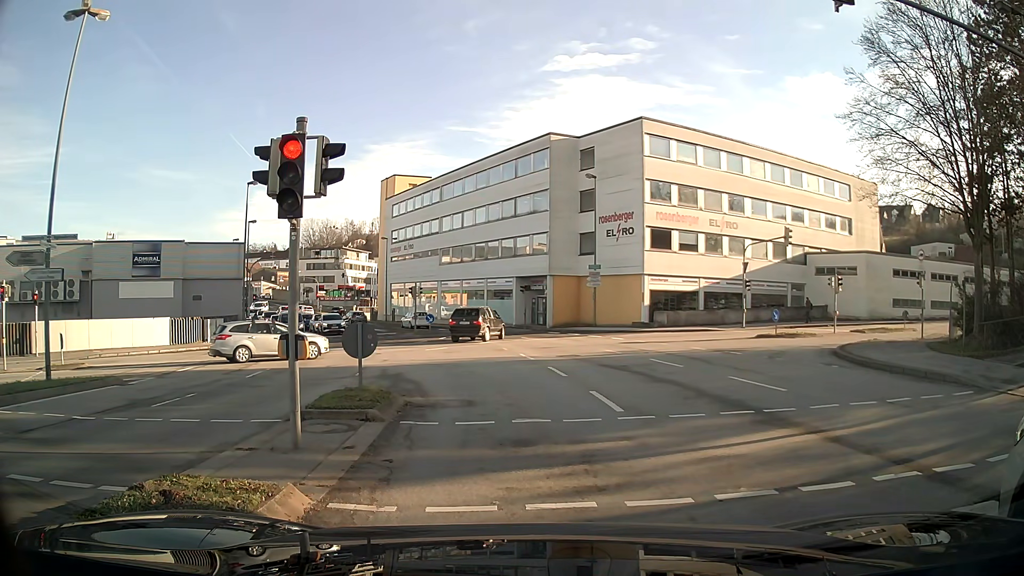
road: tertiary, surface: asphalt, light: Day
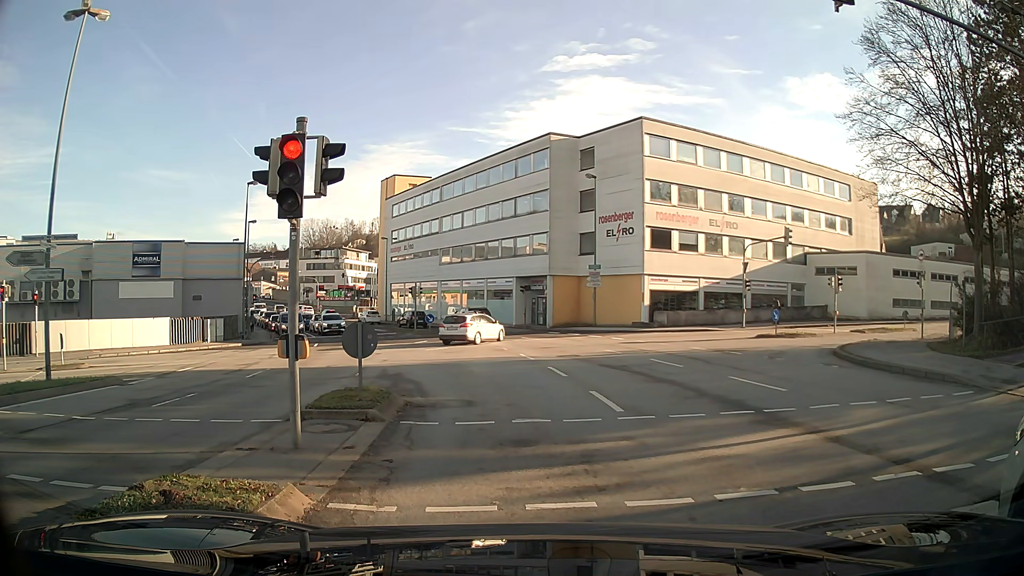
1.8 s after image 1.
(0.0, 0.0) m; 0°
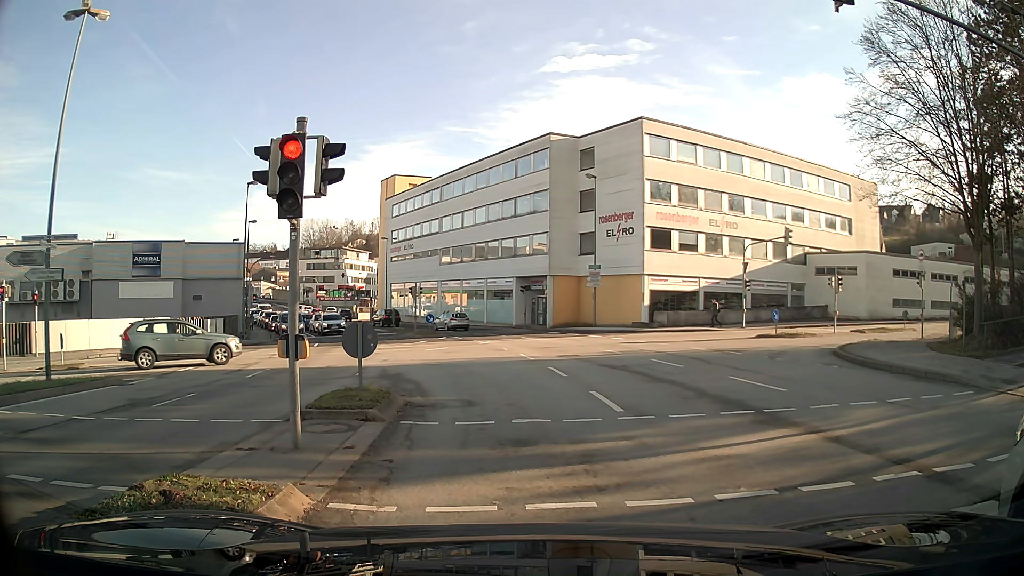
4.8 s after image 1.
(0.0, 0.0) m; 0°
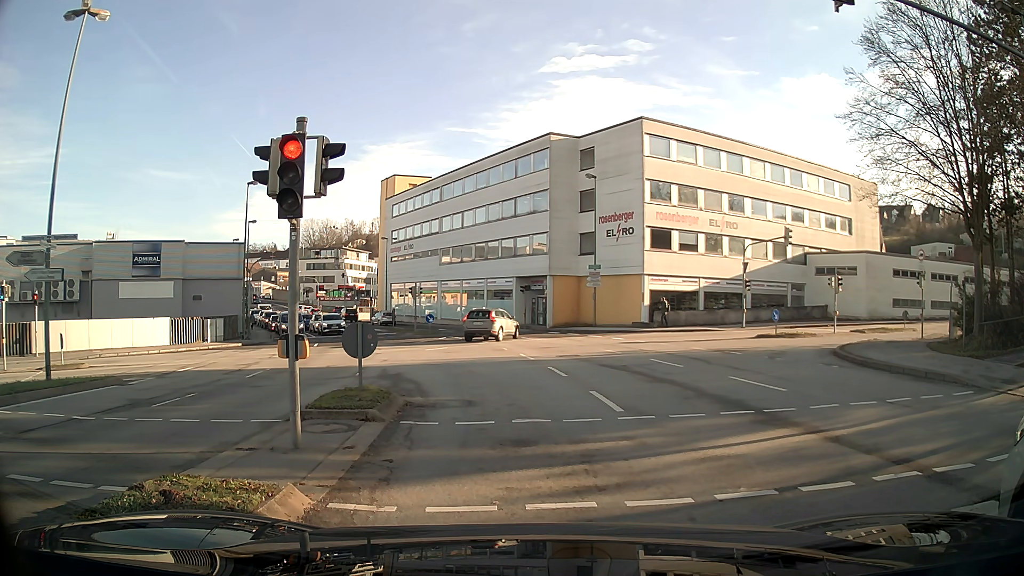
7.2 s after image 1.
(0.0, 0.0) m; 0°
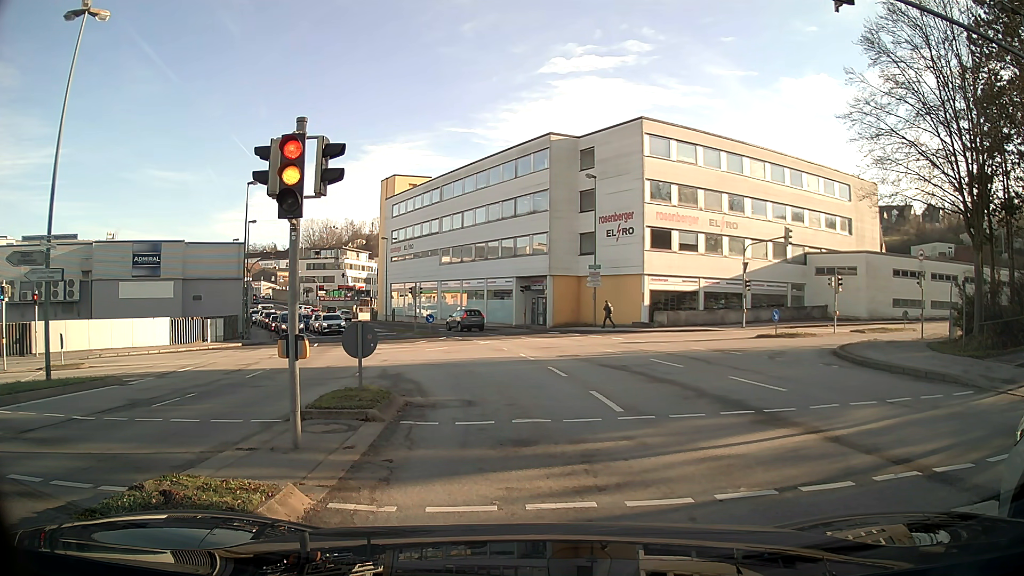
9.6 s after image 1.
(0.0, 0.0) m; 0°
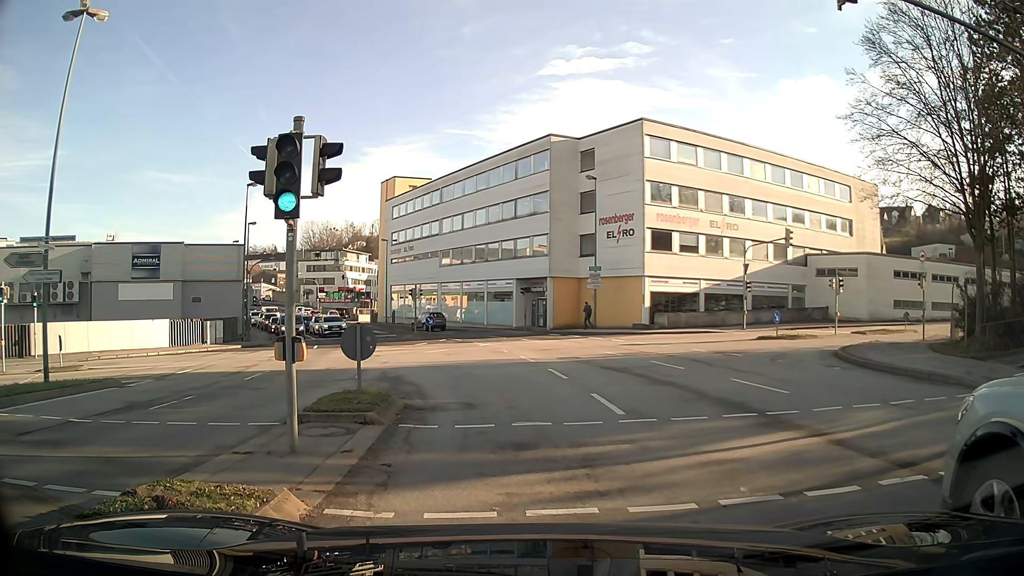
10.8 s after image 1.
(0.0, +0.1) m; 0°
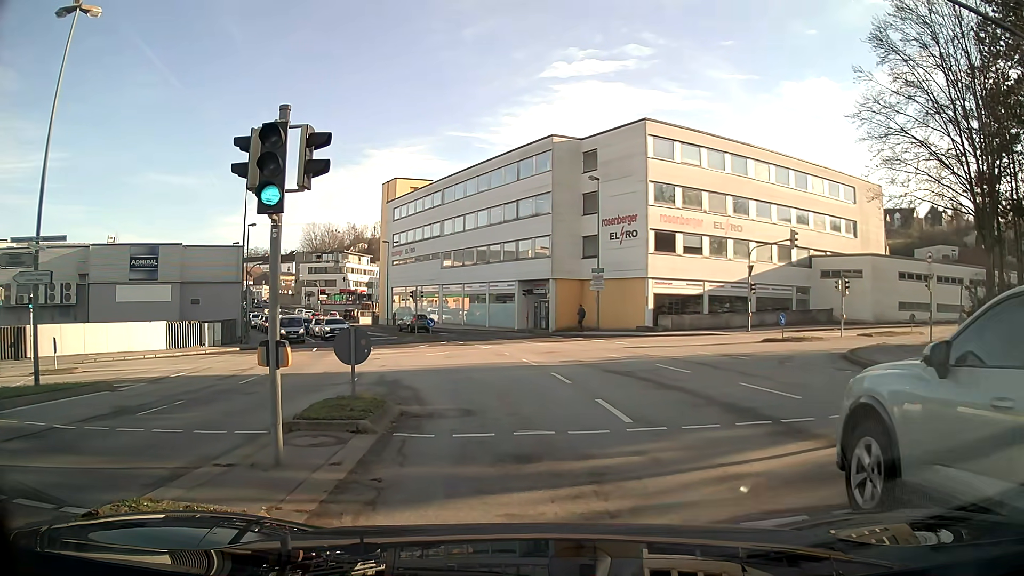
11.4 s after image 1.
(0.0, +0.6) m; 0°
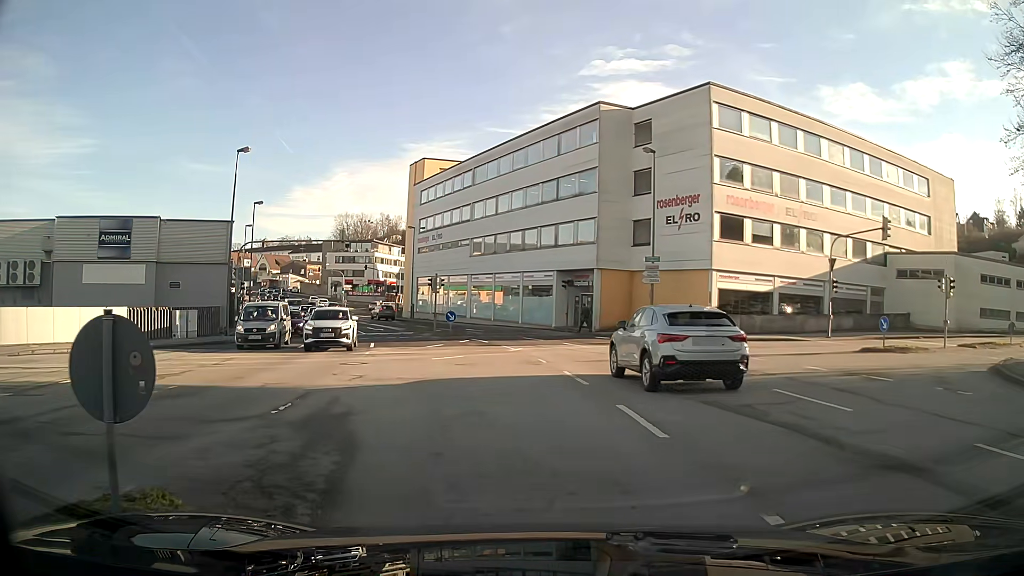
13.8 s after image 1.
(-0.2, +7.5) m; -4°
(0, +10) (-5, +18) (-15, +18) (-24, +14) (-33, +10) (-42, +5) (-51, 0) (-60, -4) (-68, -9) (-77, -14) m
